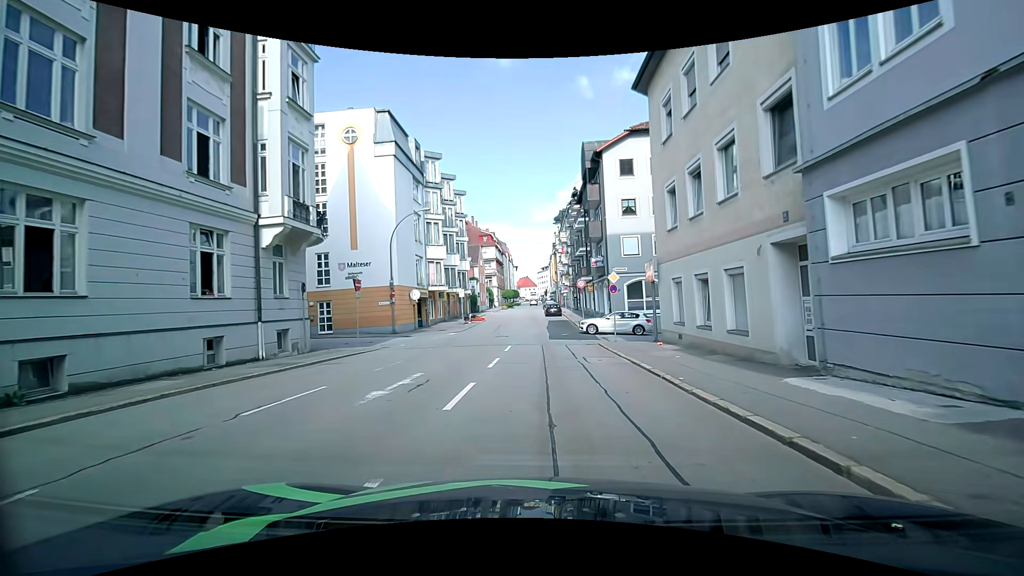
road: tertiary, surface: asphalt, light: Day
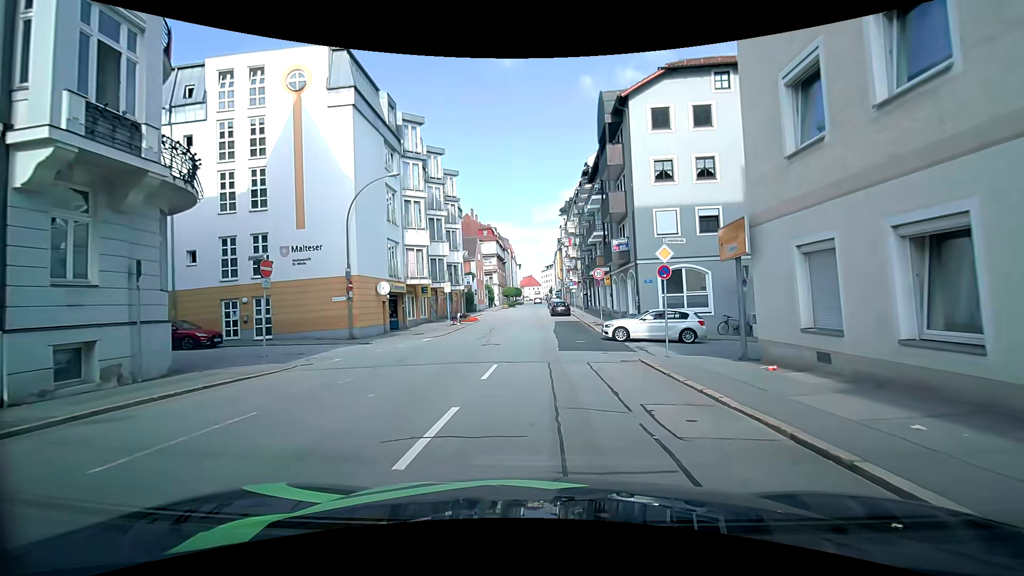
(-0.2, +8.8) m; -2°
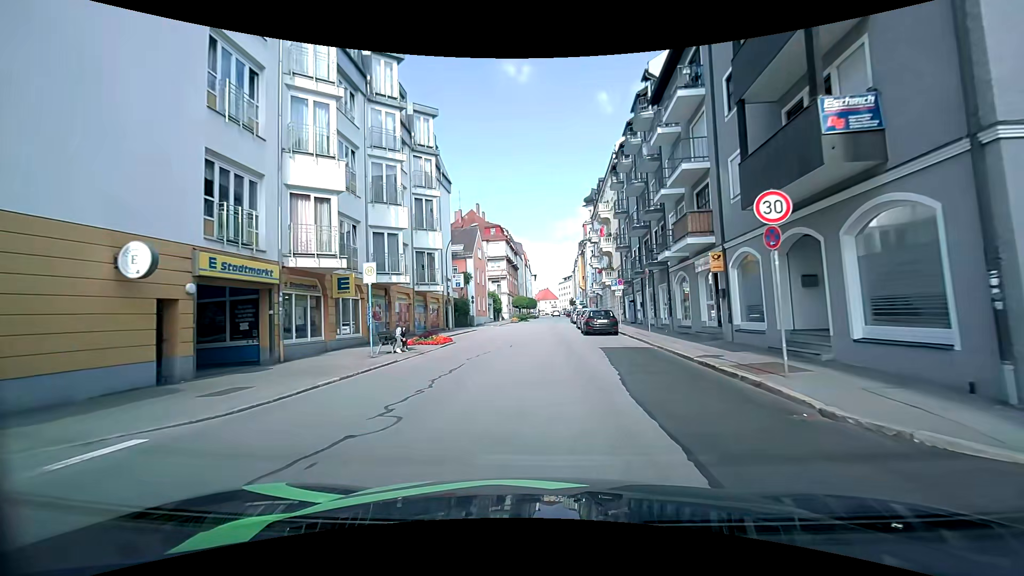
(+0.1, +20.0) m; 0°
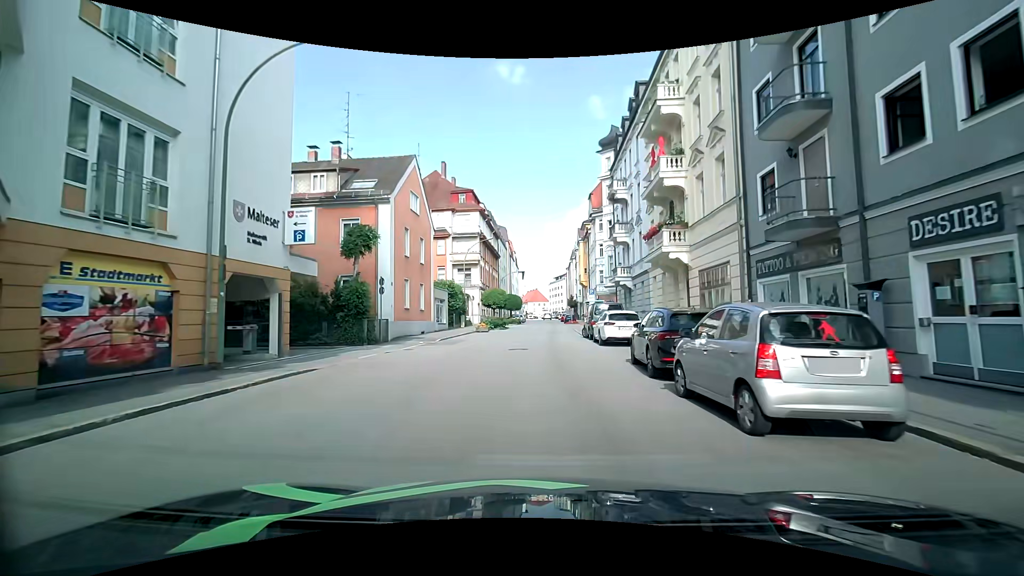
(+0.2, +28.2) m; +1°
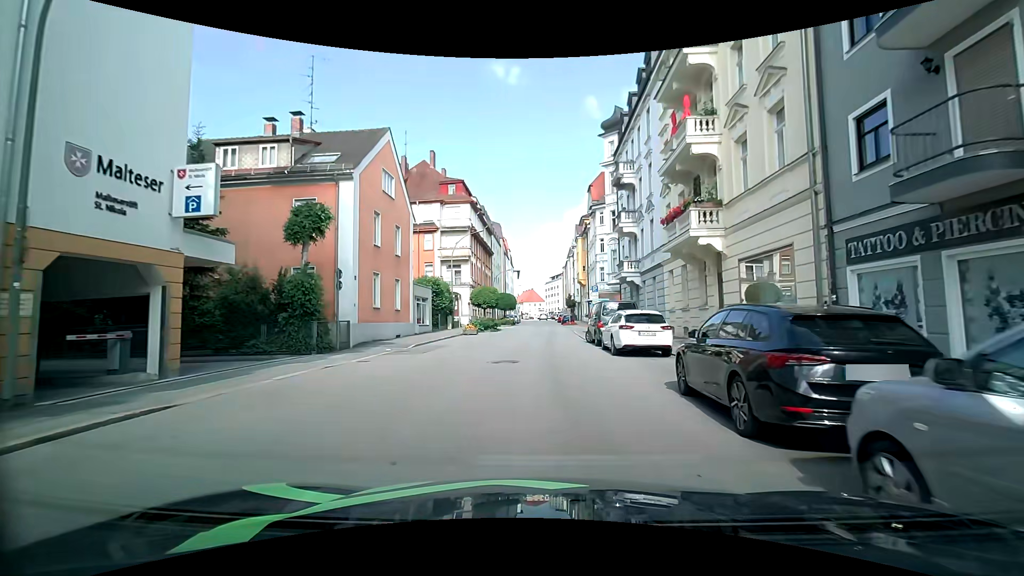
(0.0, +4.8) m; 0°
(0, +10) (0, +20) (0, +30) (+1, +40) (+1, +50) (+1, +60) (+1, +70) (+1, +80) (+1, +90) (+2, +100) m
